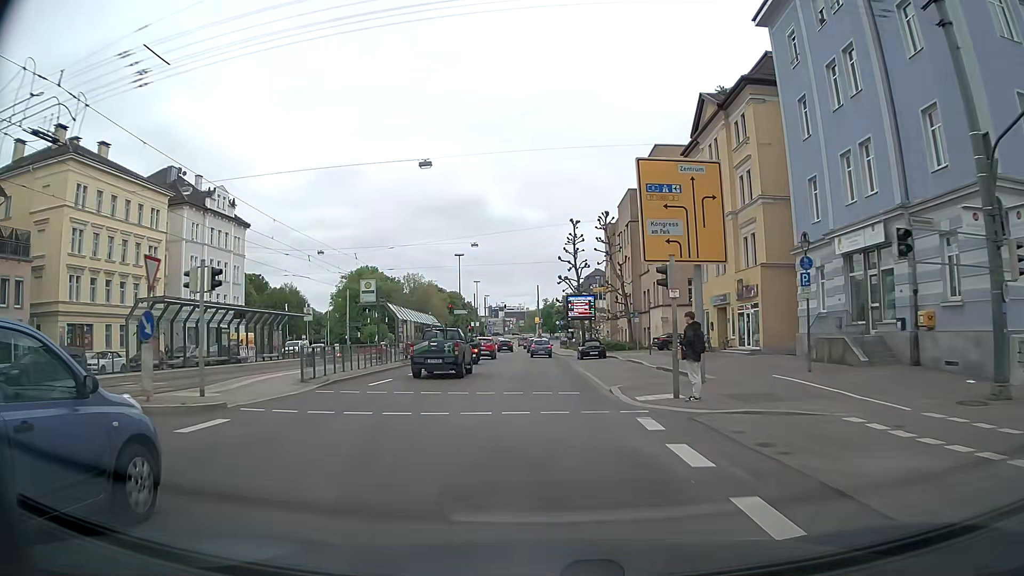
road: secondary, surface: asphalt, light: Day
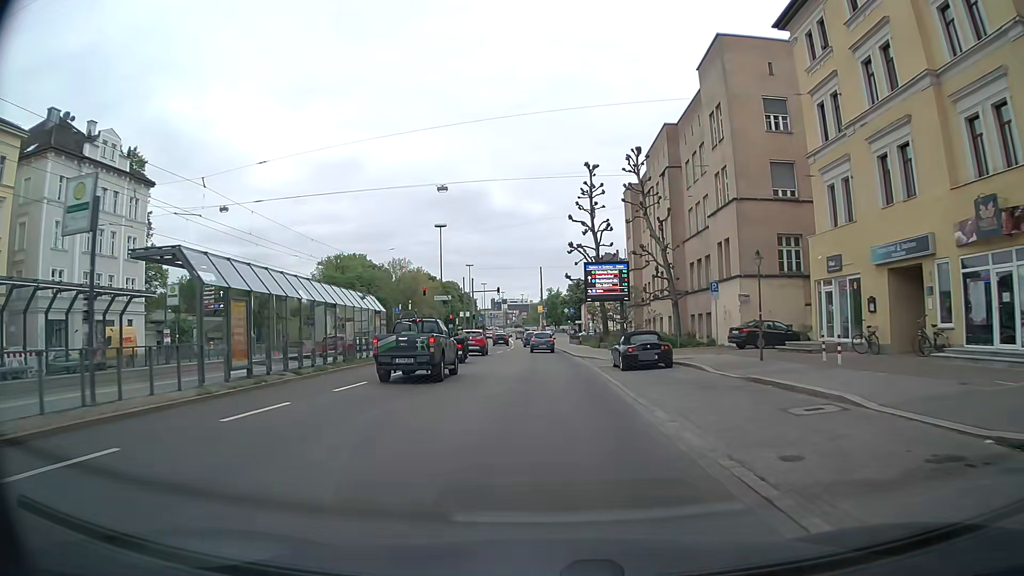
(0.0, +22.2) m; 0°
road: residential
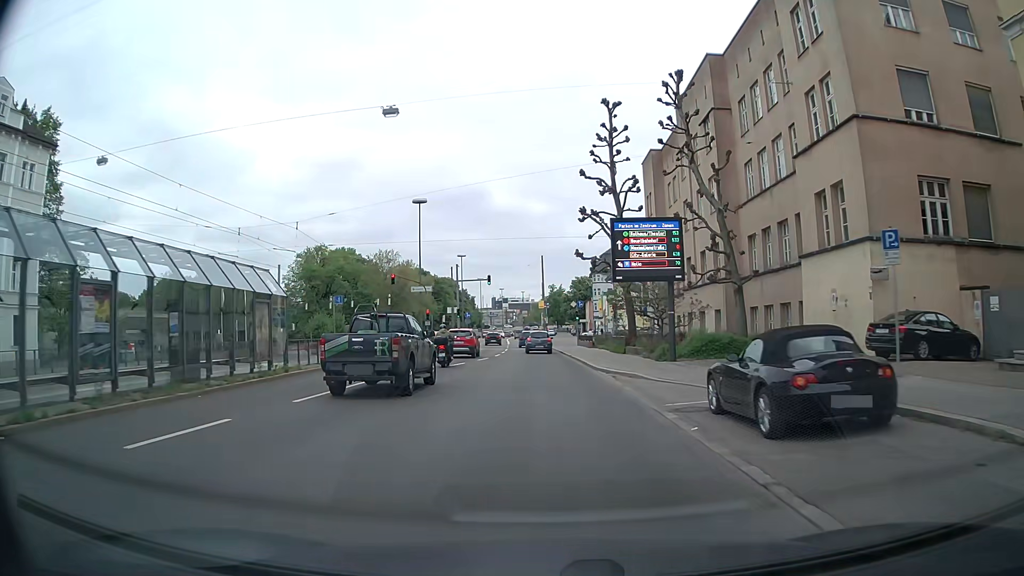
(-0.1, +15.0) m; -1°
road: secondary
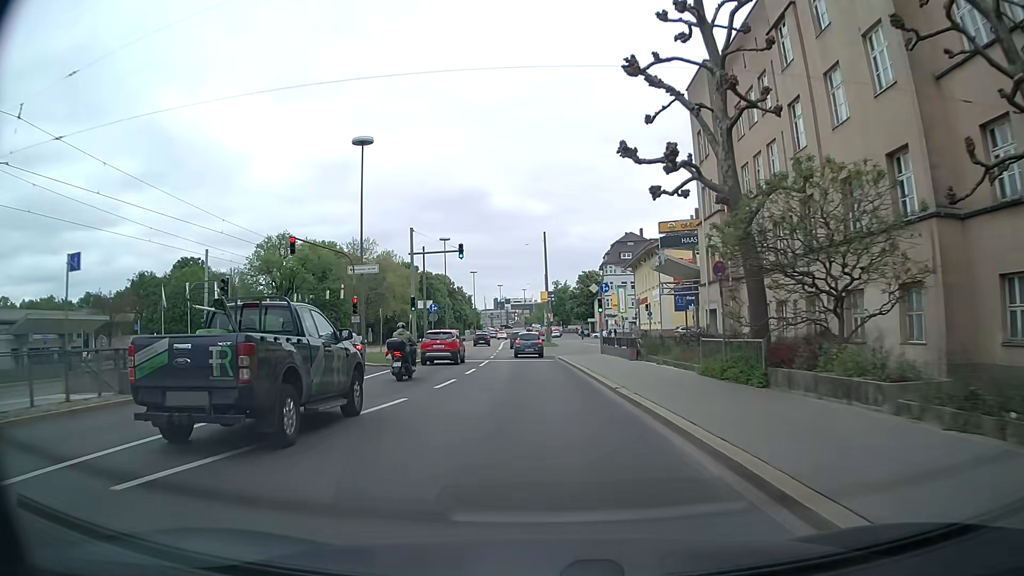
(+0.1, +22.3) m; 0°
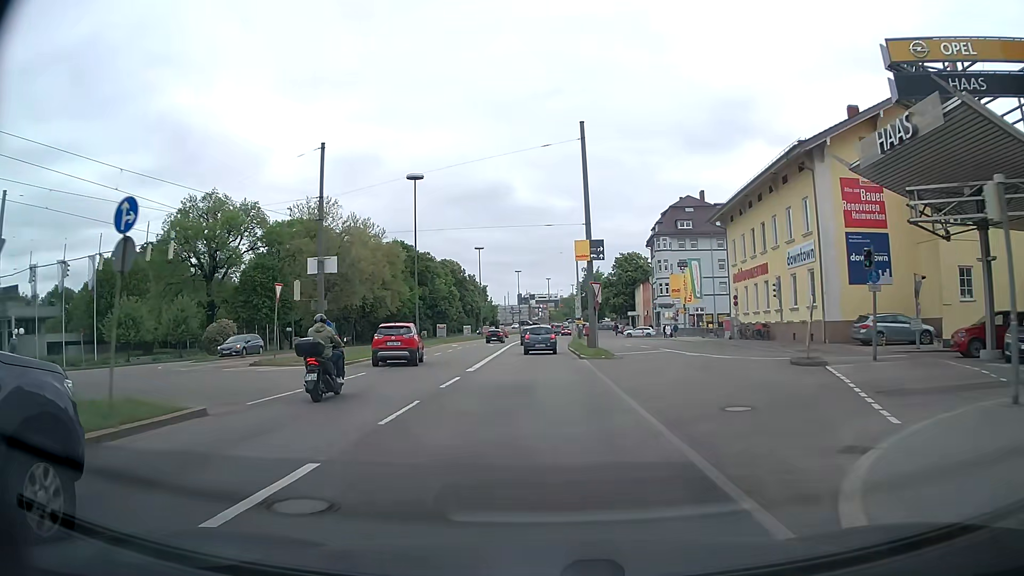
(-0.4, +36.1) m; -2°
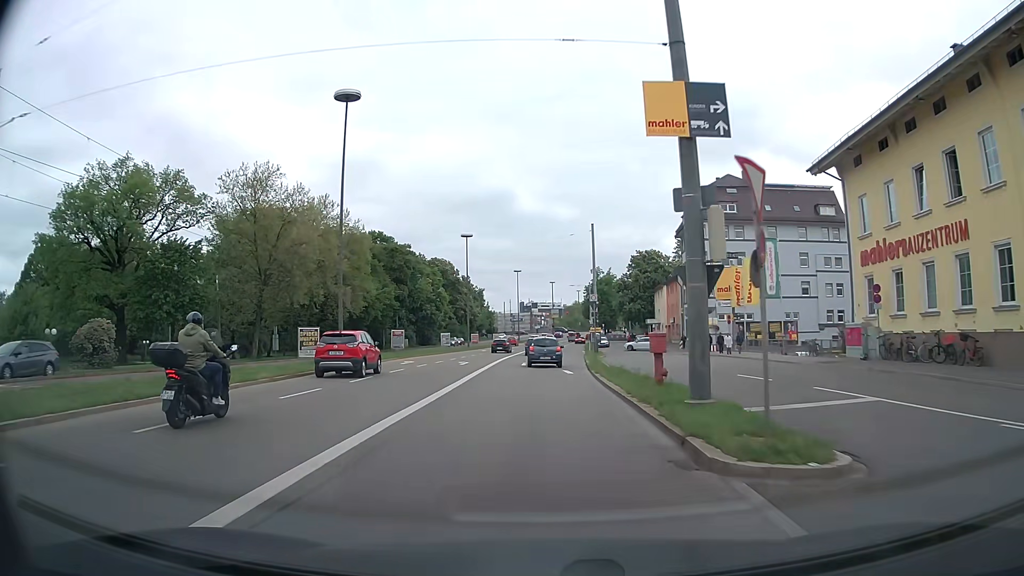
(-0.1, +22.1) m; 0°
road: tertiary
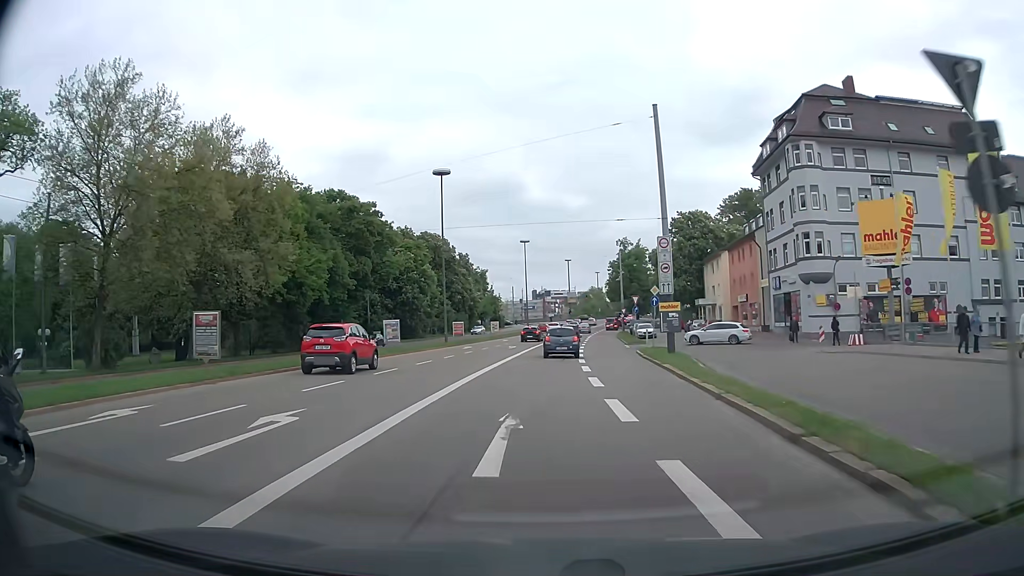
(-0.4, +29.5) m; -1°
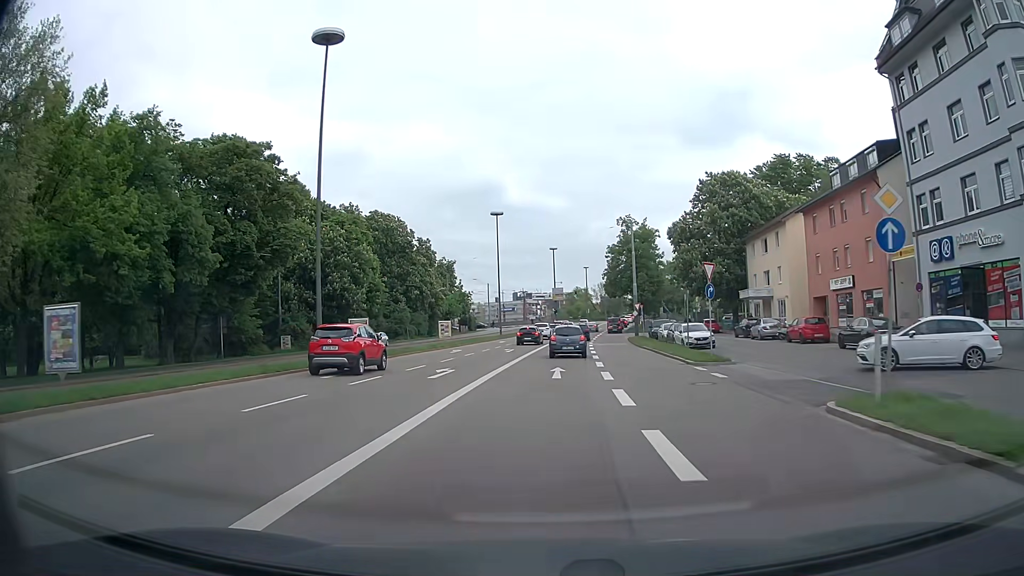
(+0.1, +27.6) m; +1°
(0, +10) (0, +20) (+1, +30) (+1, +40) (+2, +50) (+3, +60) (+4, +70) (+5, +80) (+6, +90) (+7, +100) m
